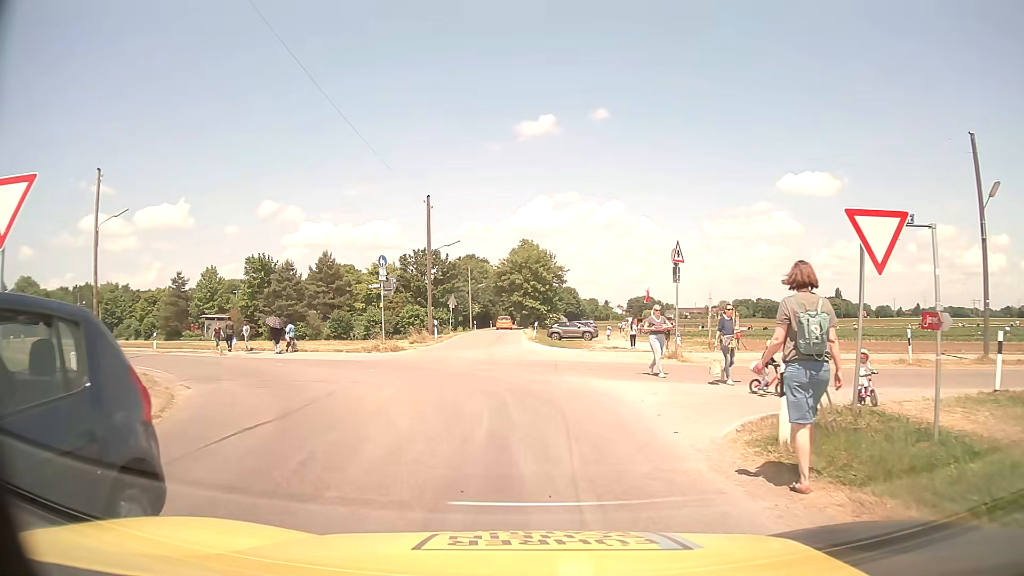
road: unclassified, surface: asphalt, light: Day
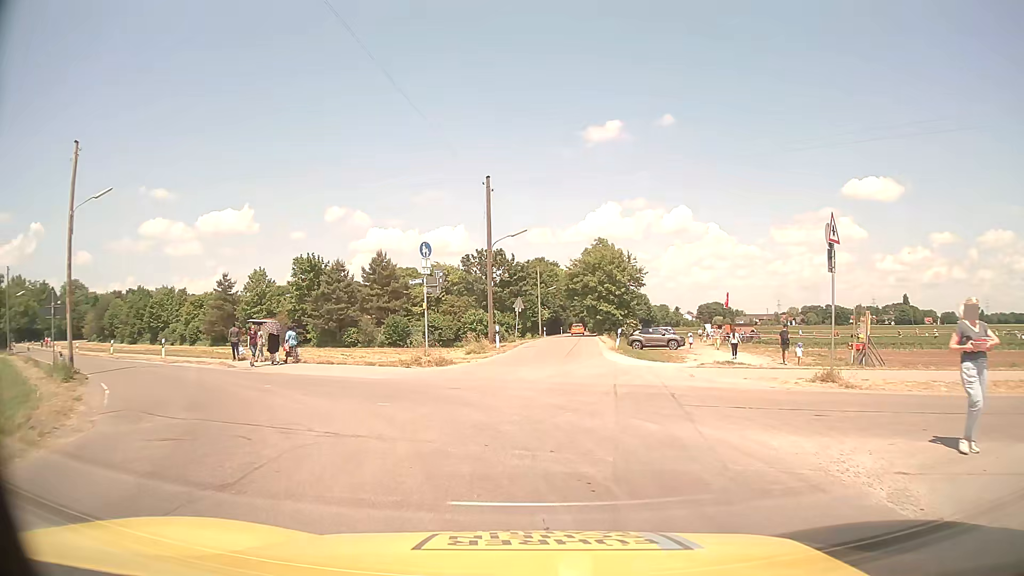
(-0.4, +6.9) m; -6°
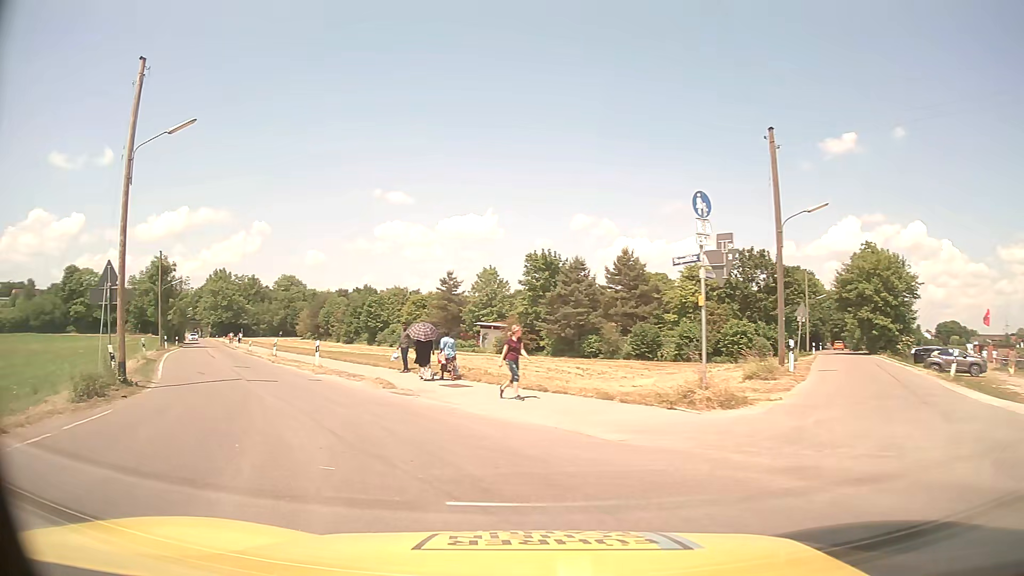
(-1.5, +10.4) m; -22°
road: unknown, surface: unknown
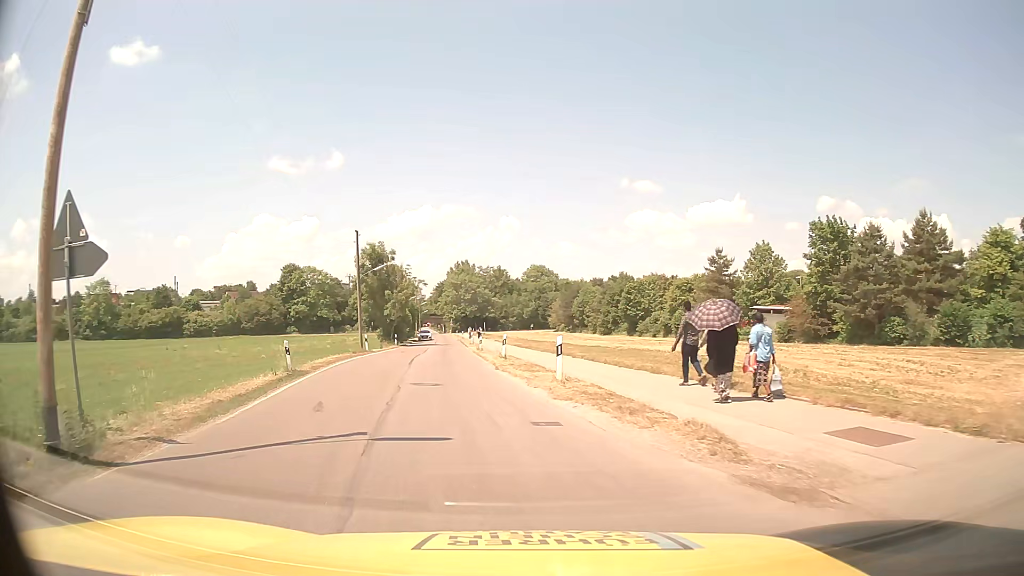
(-2.3, +11.5) m; -19°
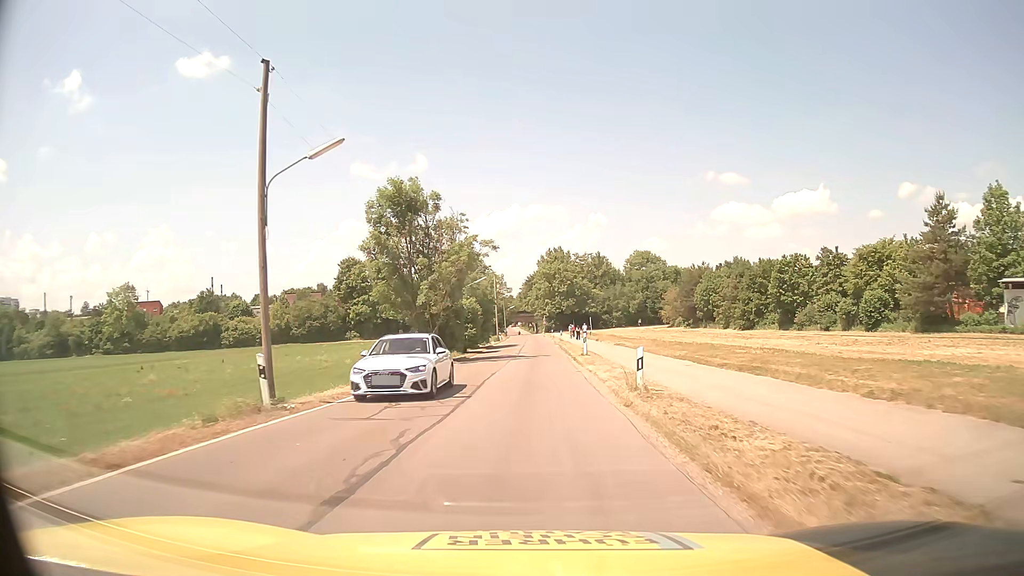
(-3.8, +30.5) m; -9°
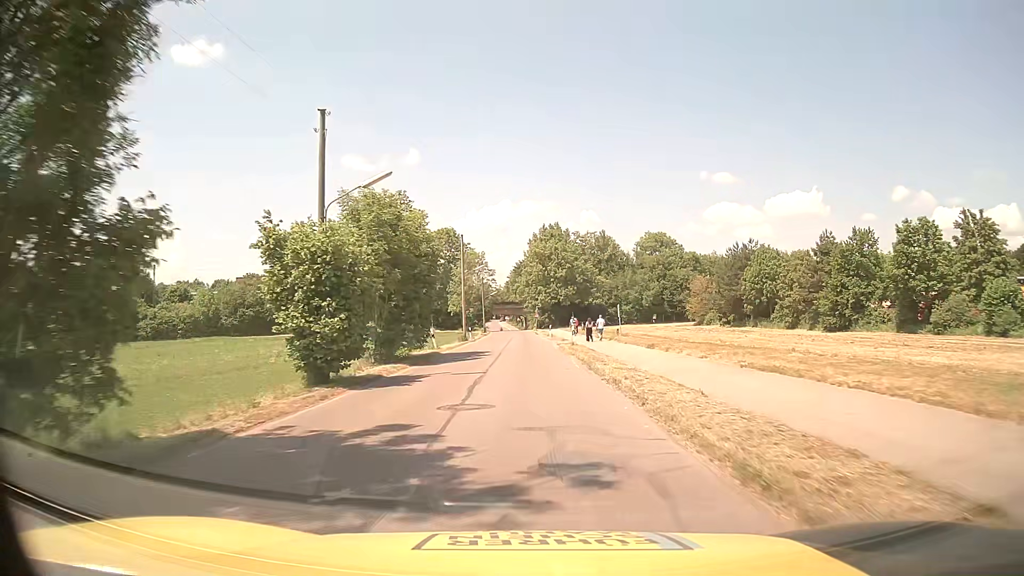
(+0.3, +32.1) m; +1°
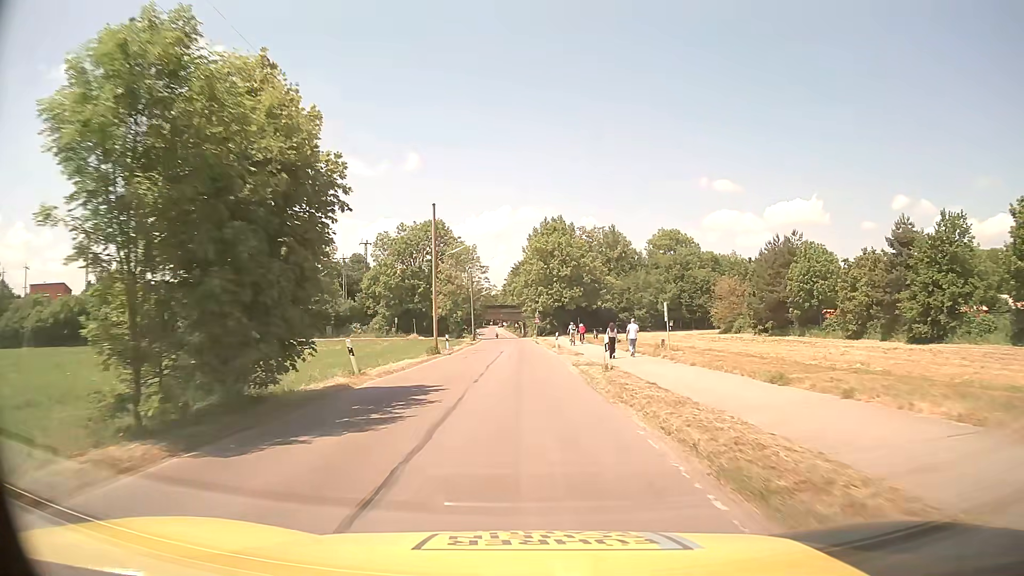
(0.0, +16.2) m; 0°
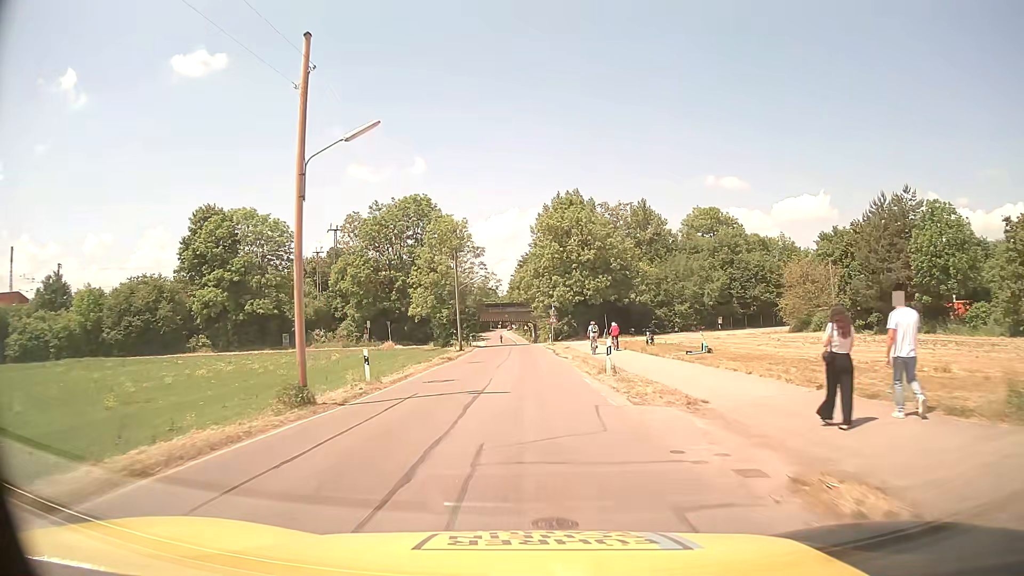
(-0.3, +24.0) m; -1°
(0, +10) (0, +20) (0, +30) (0, +40) (0, +50) (0, +60) (-1, +70) (-2, +80) (-3, +90) (-4, +100) m
